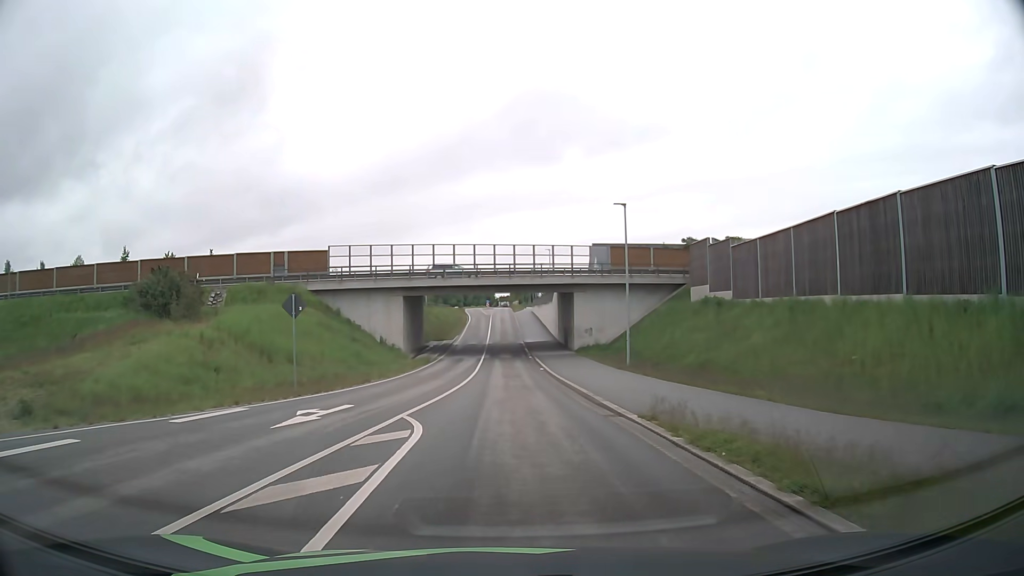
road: unclassified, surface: asphalt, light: Day
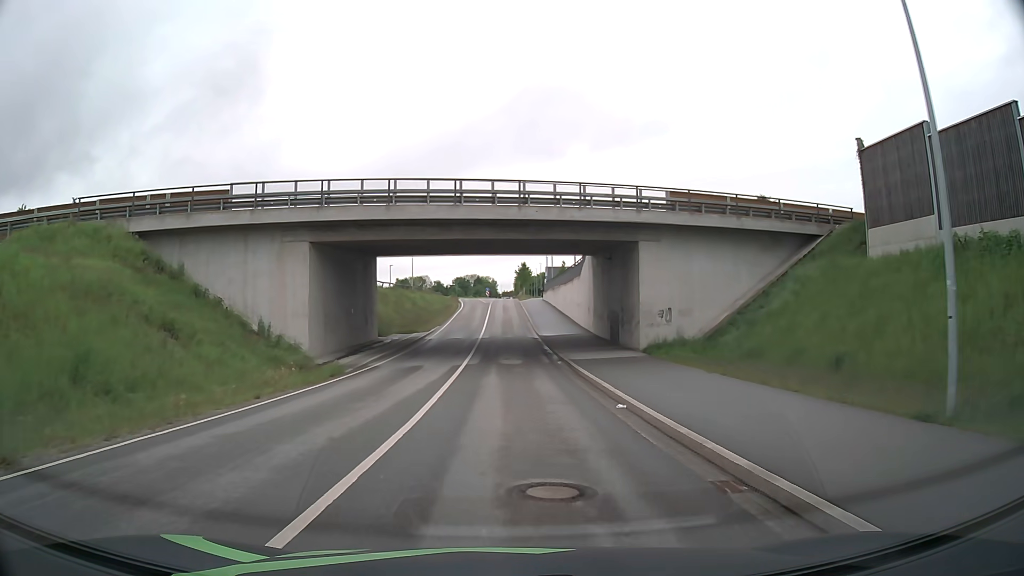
(-0.1, +25.1) m; 0°
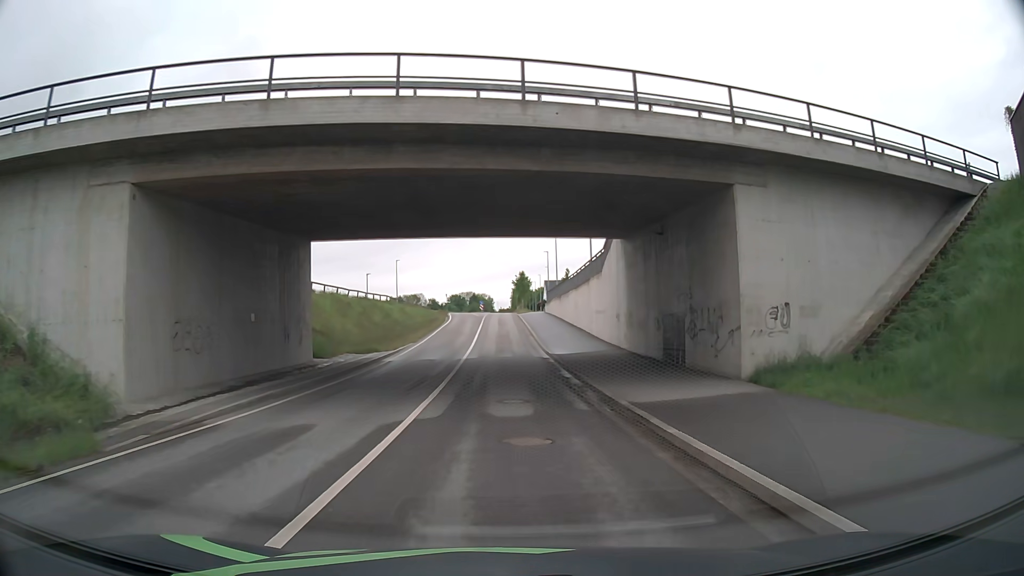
(+0.1, +13.0) m; 0°
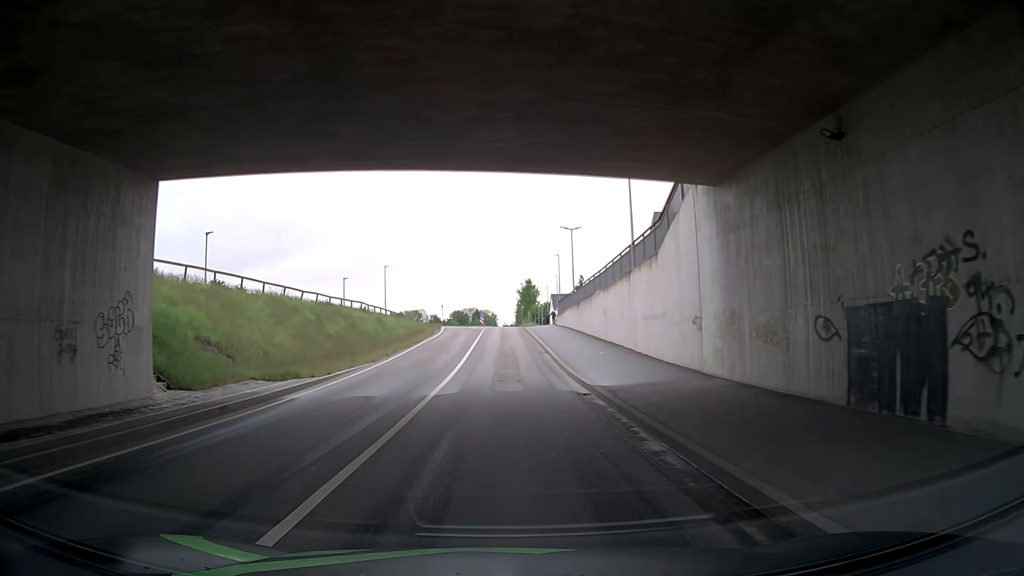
(0.0, +13.0) m; -1°
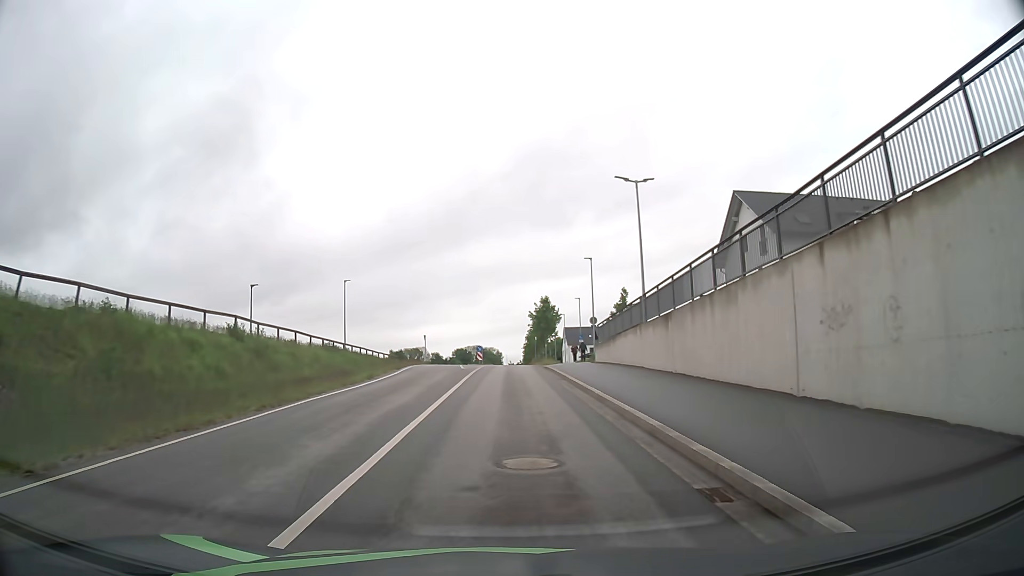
(+0.6, +25.7) m; 0°
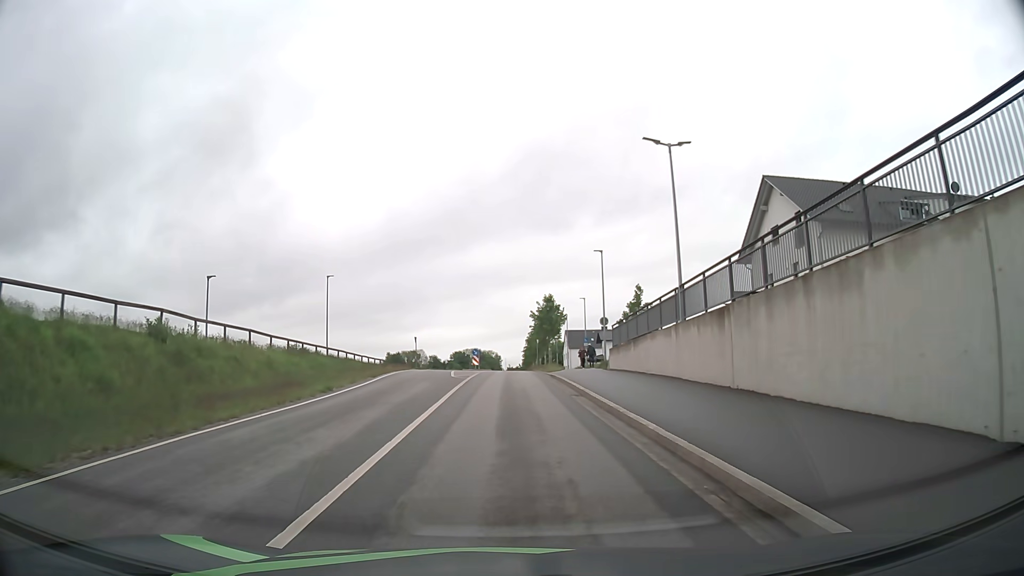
(0.0, +6.2) m; 0°
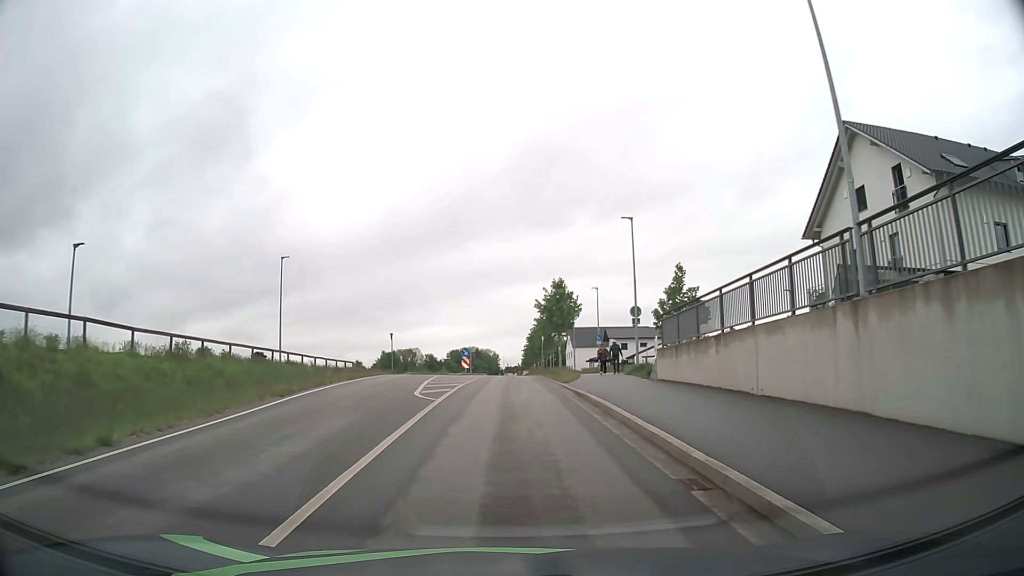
(0.0, +12.0) m; 0°
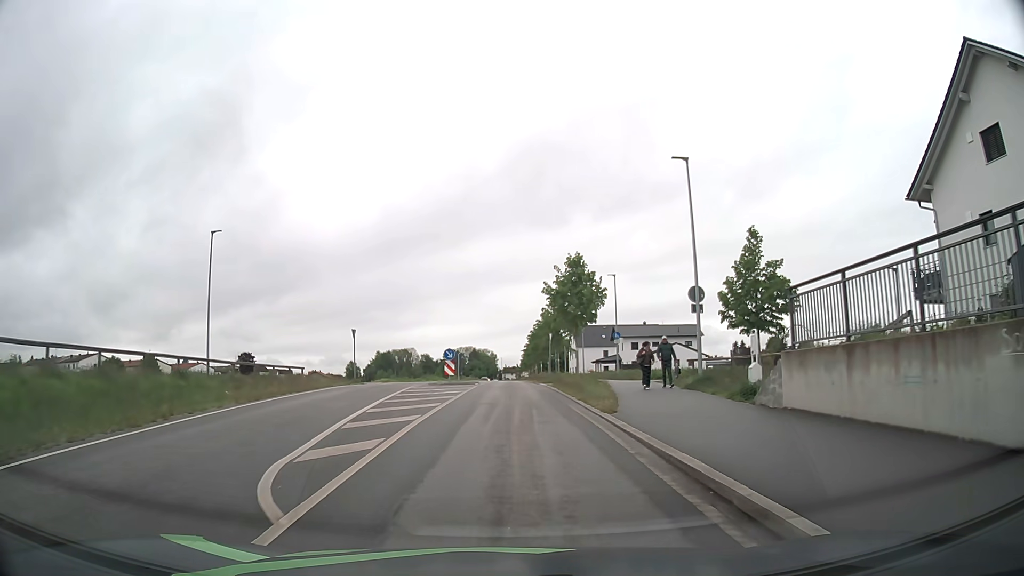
(0.0, +11.6) m; 0°
(0, +10) (0, +20) (0, +30) (0, +40) (0, +50) (0, +60) (0, +70) (0, +80) (+1, +90) (+1, +100) m
